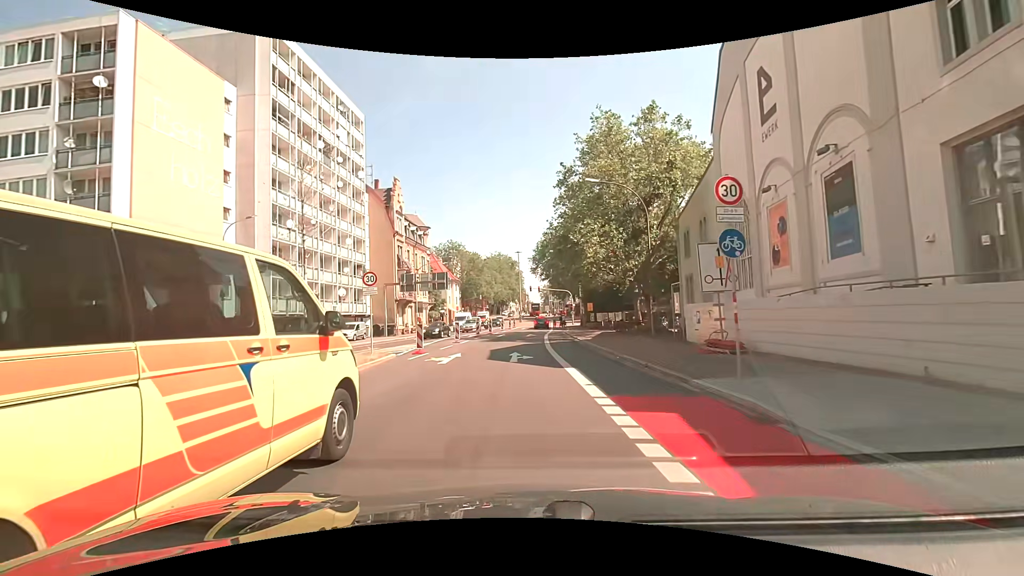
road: secondary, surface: asphalt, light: Day
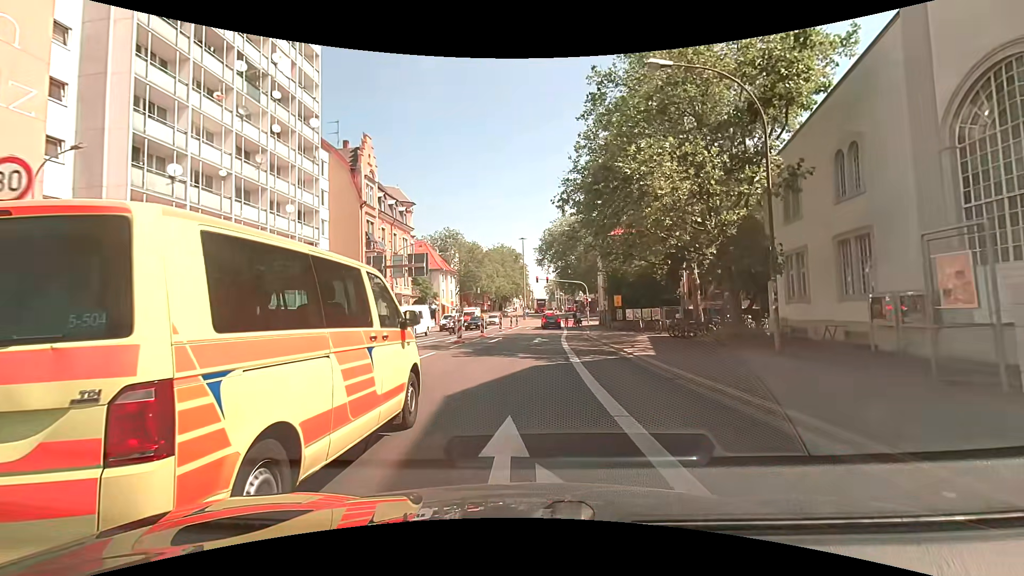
(-0.2, +13.9) m; 0°
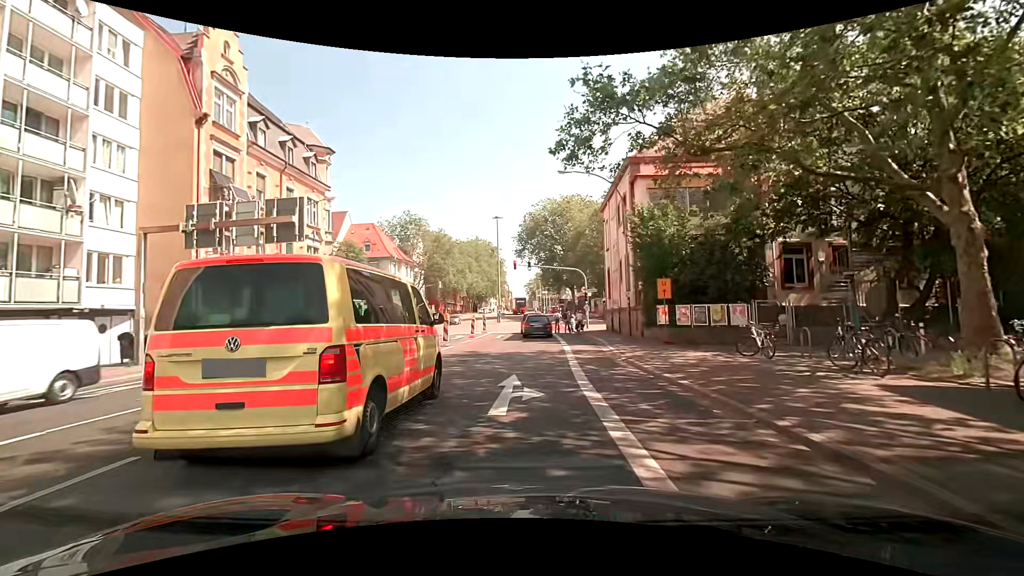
(+0.4, +19.8) m; +2°
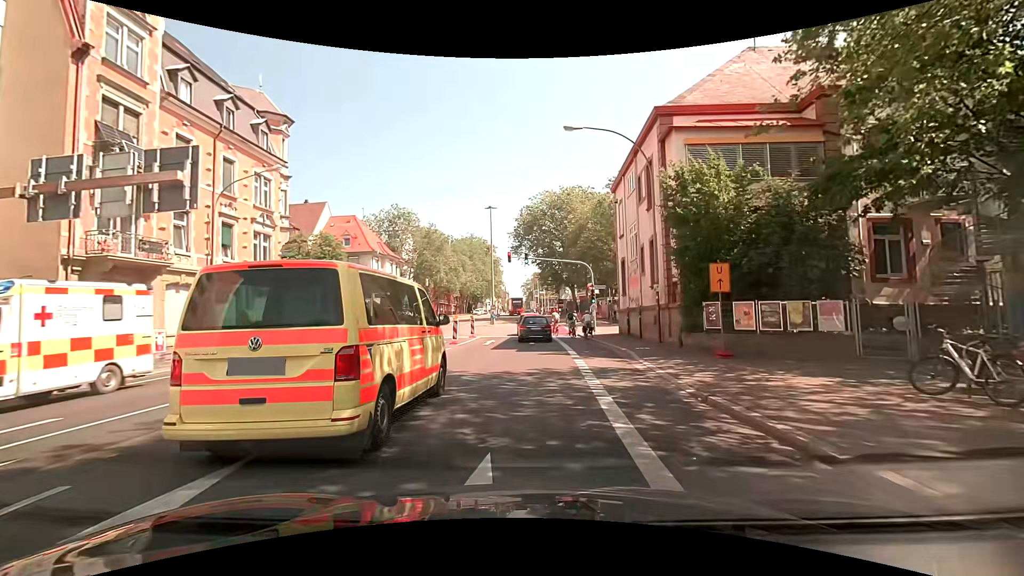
(+0.1, +6.8) m; 0°
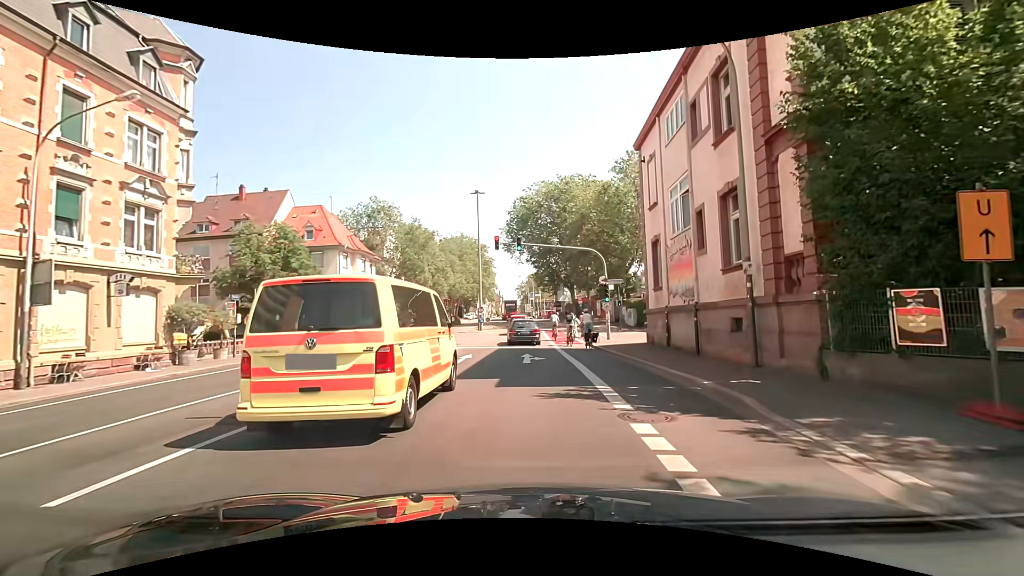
(+0.1, +9.3) m; +1°
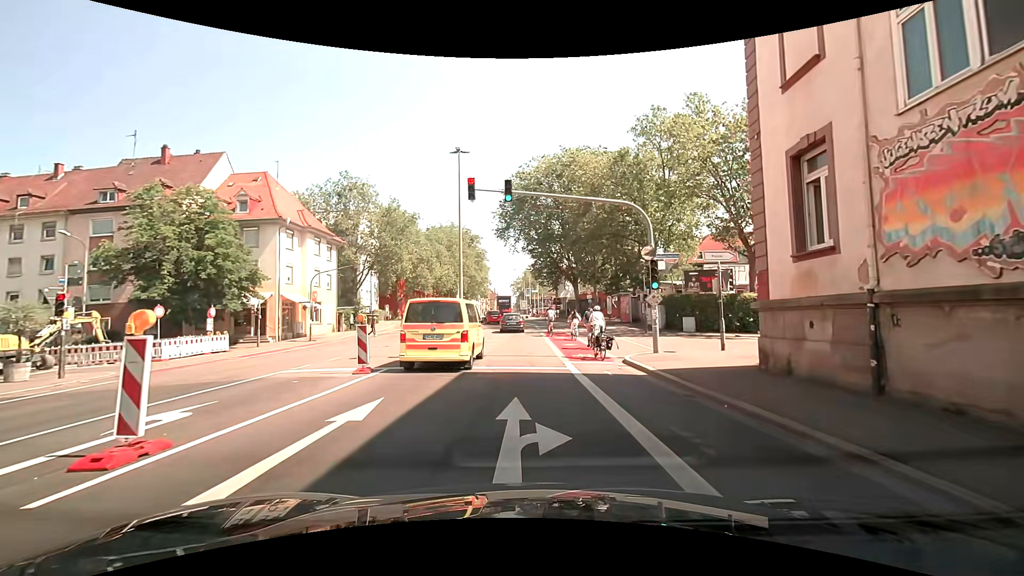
(0.0, +12.1) m; -2°
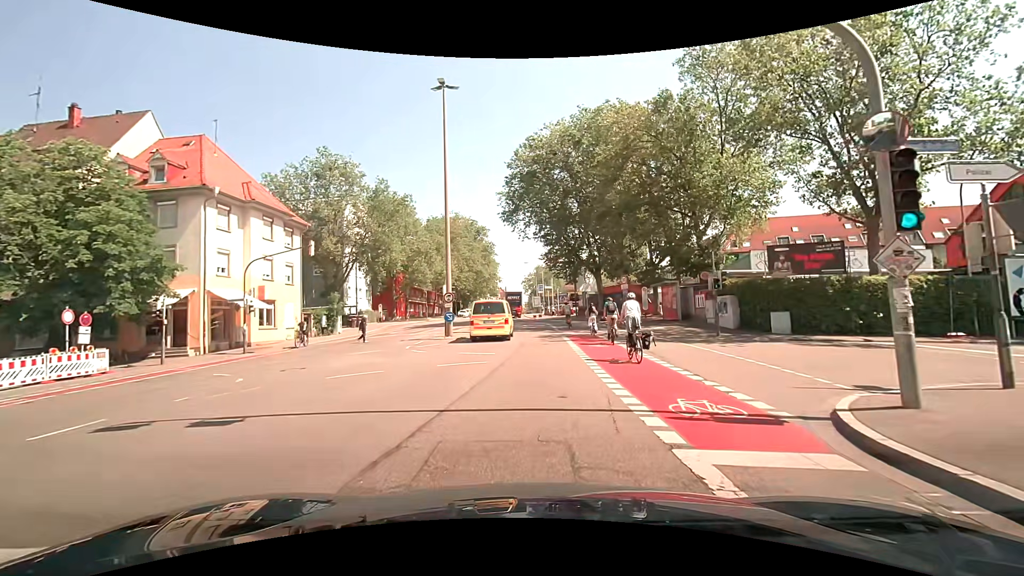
(+0.2, +11.3) m; 0°
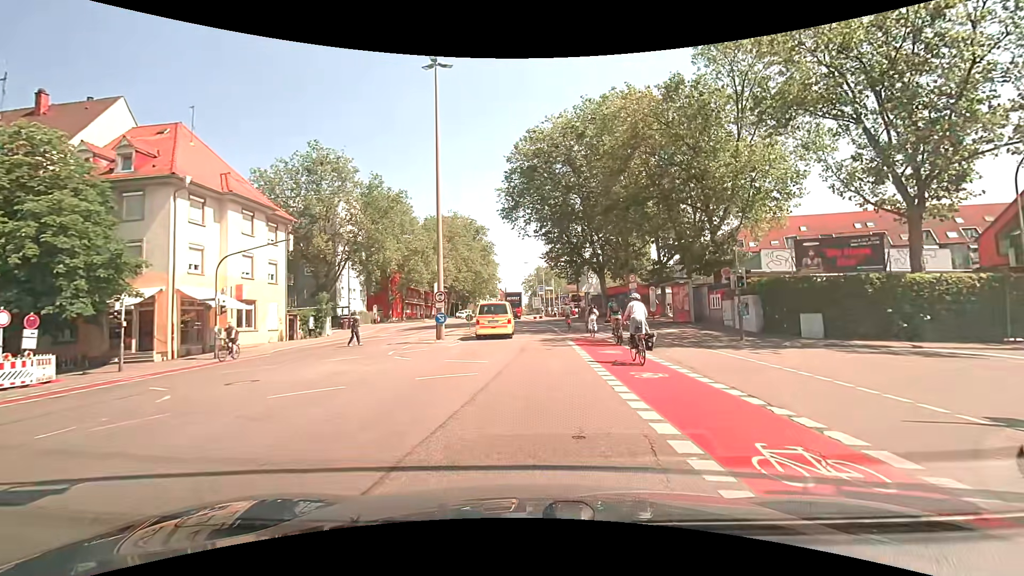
(0.0, +2.7) m; 0°
(+2, +10) (+11, +13) (+21, +13) (+31, +13) (+41, +12) (+51, +11) (+61, +11) (+71, +11) (+81, +11) (+91, +11) m
